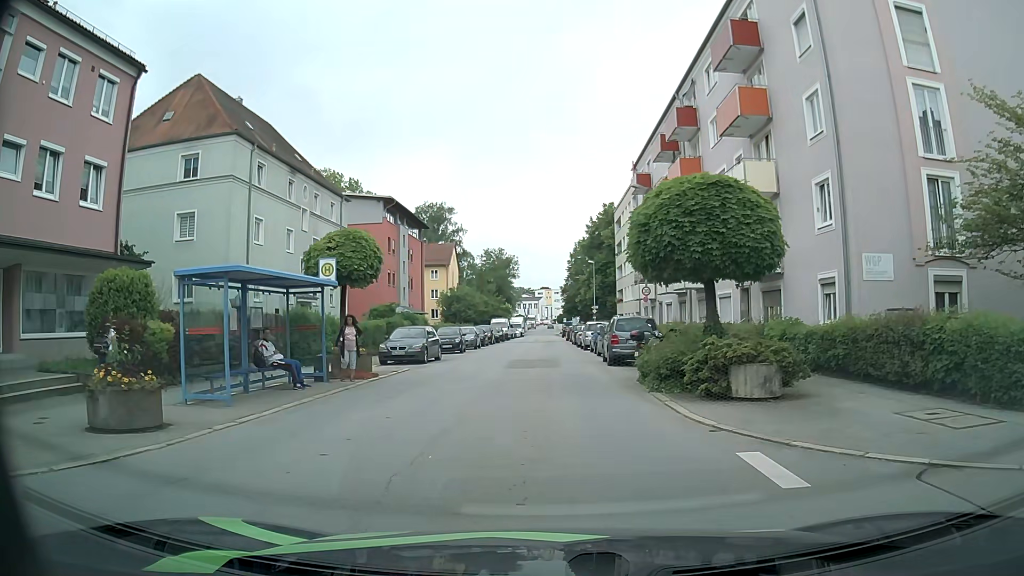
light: Day
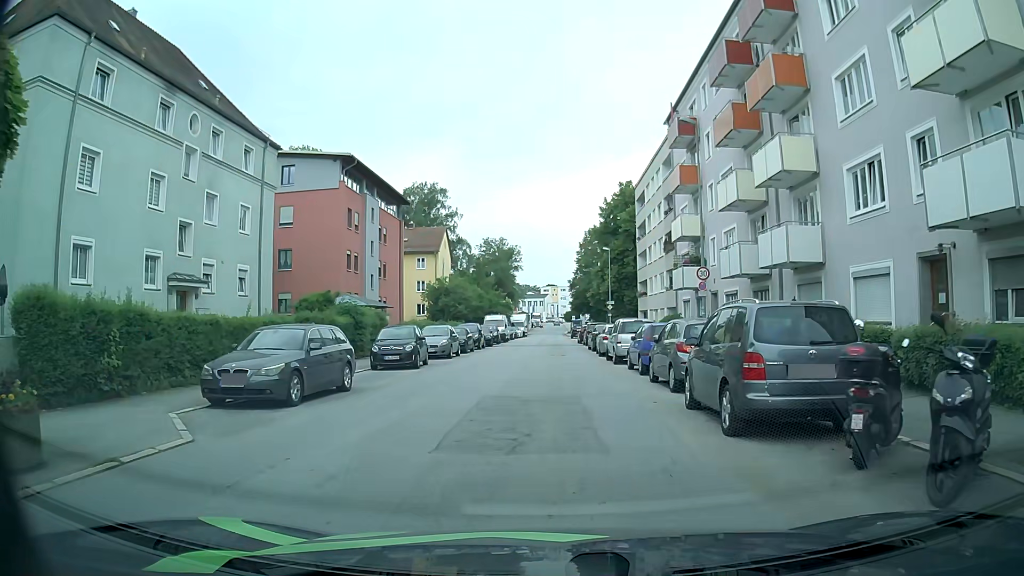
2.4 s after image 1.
(0.0, +14.1) m; 0°
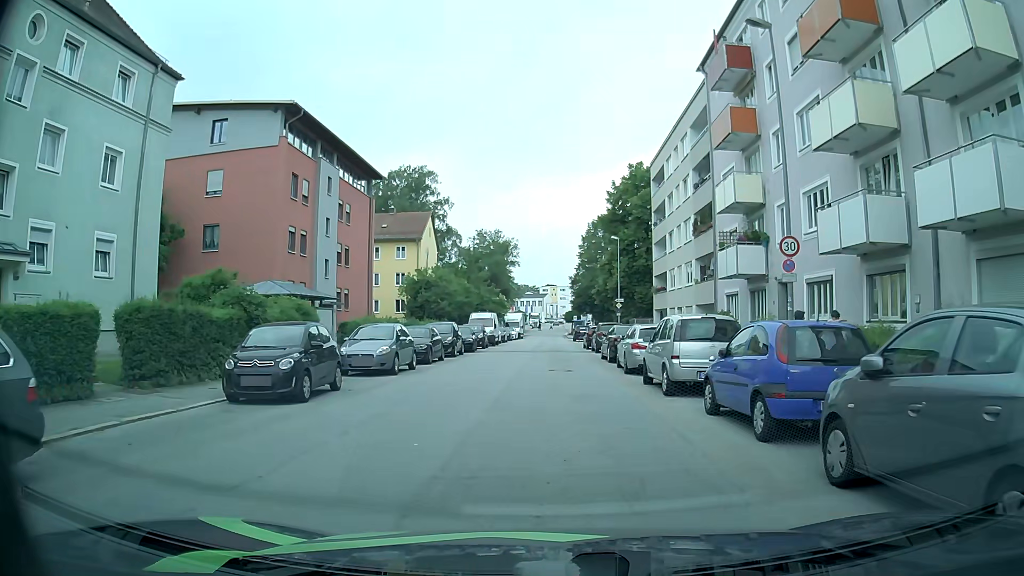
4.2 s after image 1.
(0.0, +10.6) m; +1°
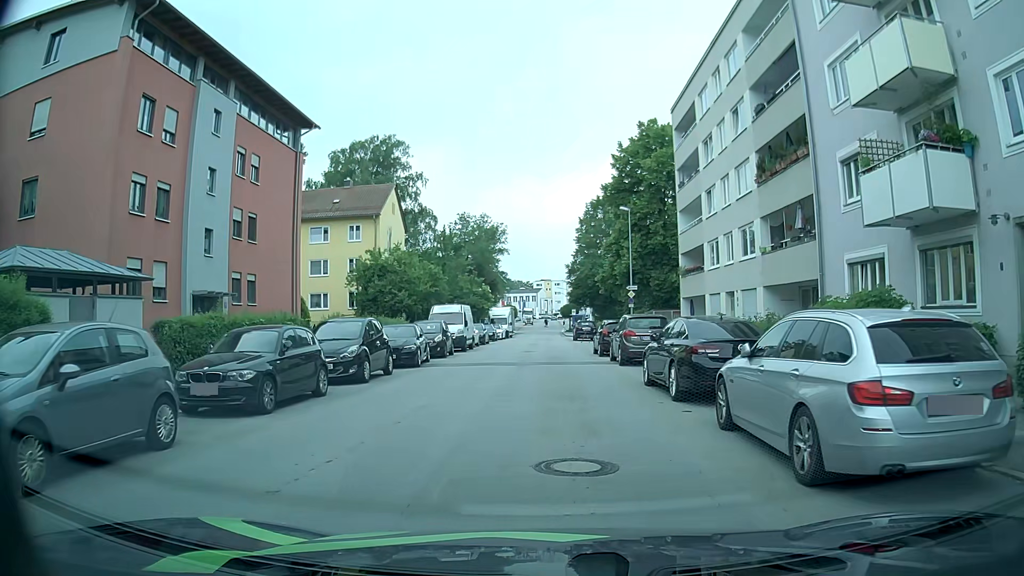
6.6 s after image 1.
(0.0, +14.3) m; +1°
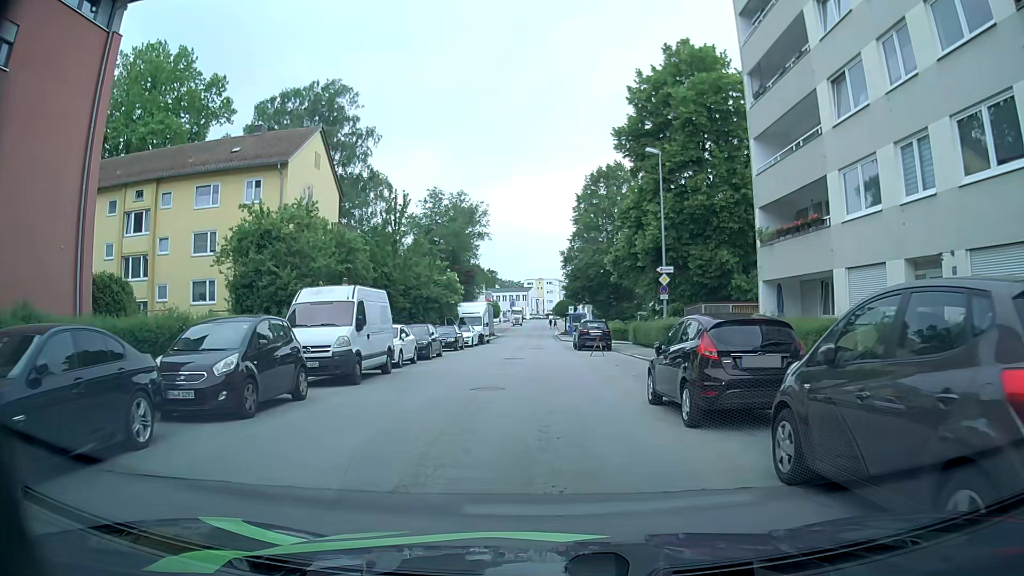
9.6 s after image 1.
(-0.3, +18.2) m; -2°
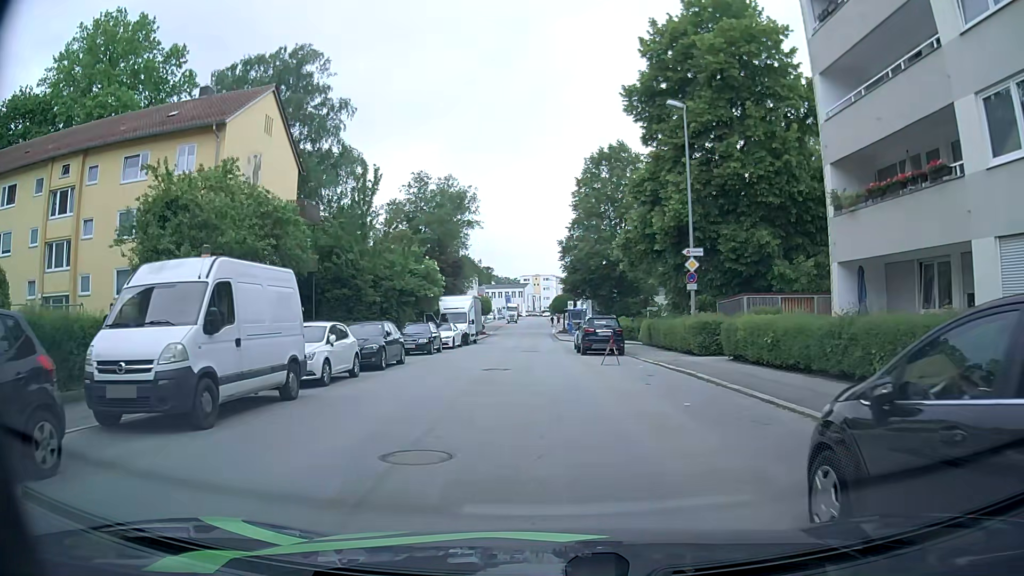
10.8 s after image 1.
(+0.2, +7.4) m; +2°
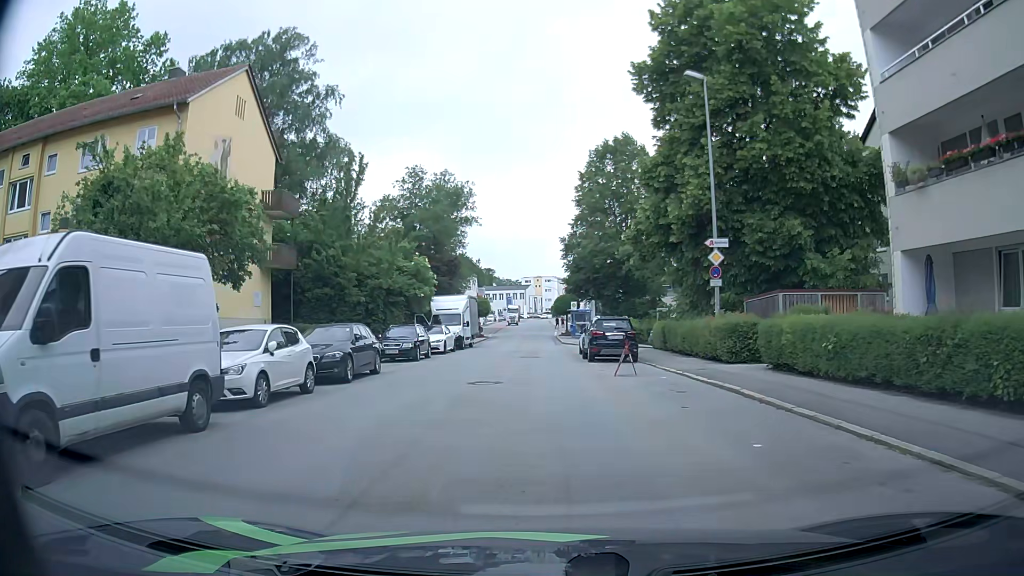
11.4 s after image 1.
(0.0, +3.7) m; 0°
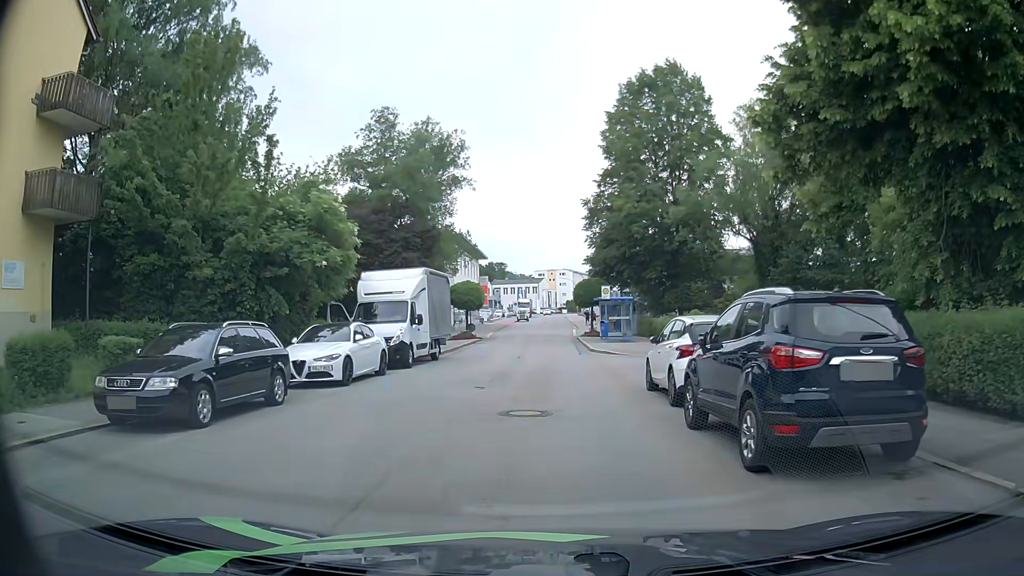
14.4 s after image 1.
(-0.3, +18.2) m; -2°
